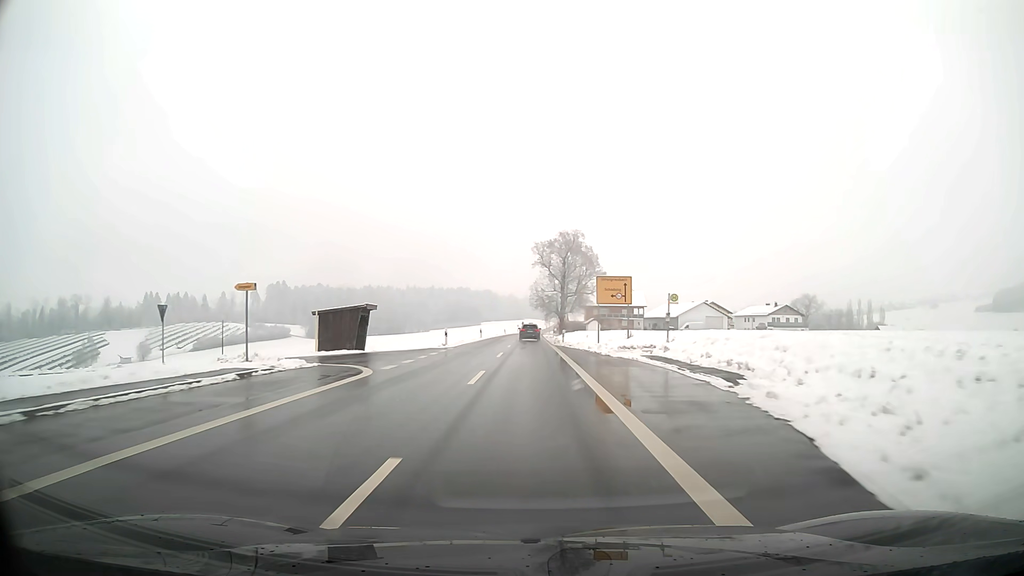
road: secondary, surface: asphalt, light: Day
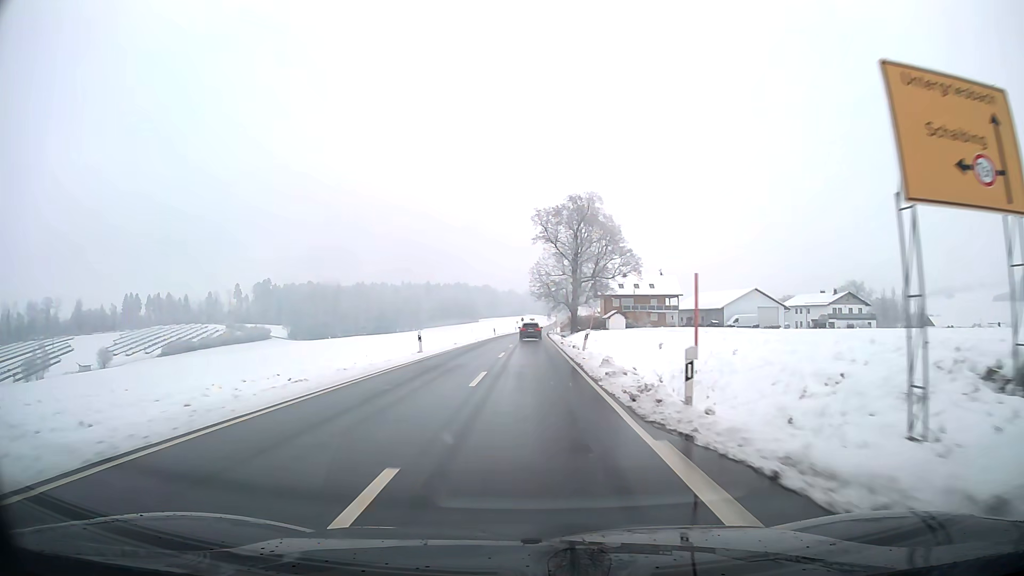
(-0.1, +36.4) m; 0°
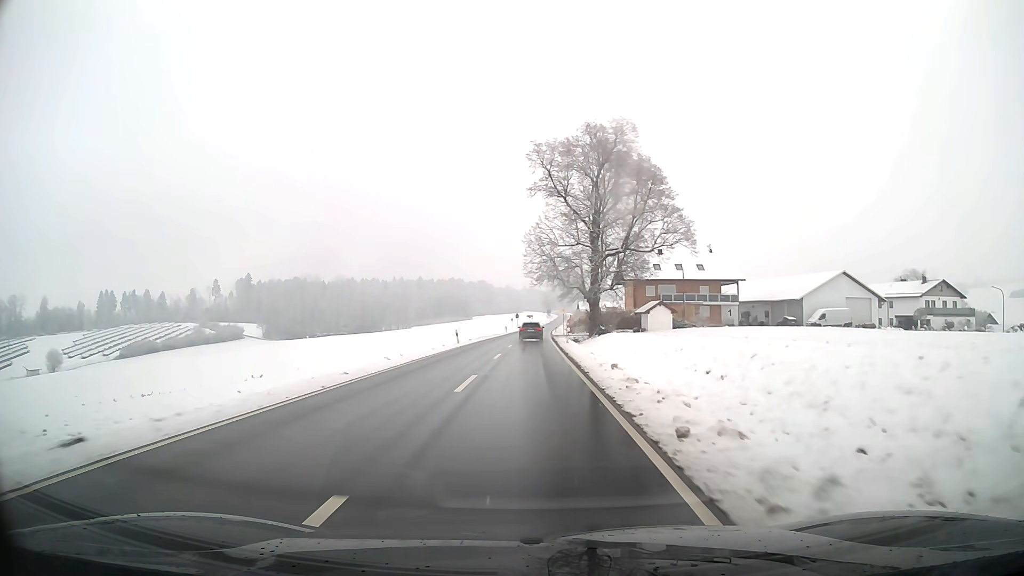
(+0.1, +37.2) m; 0°
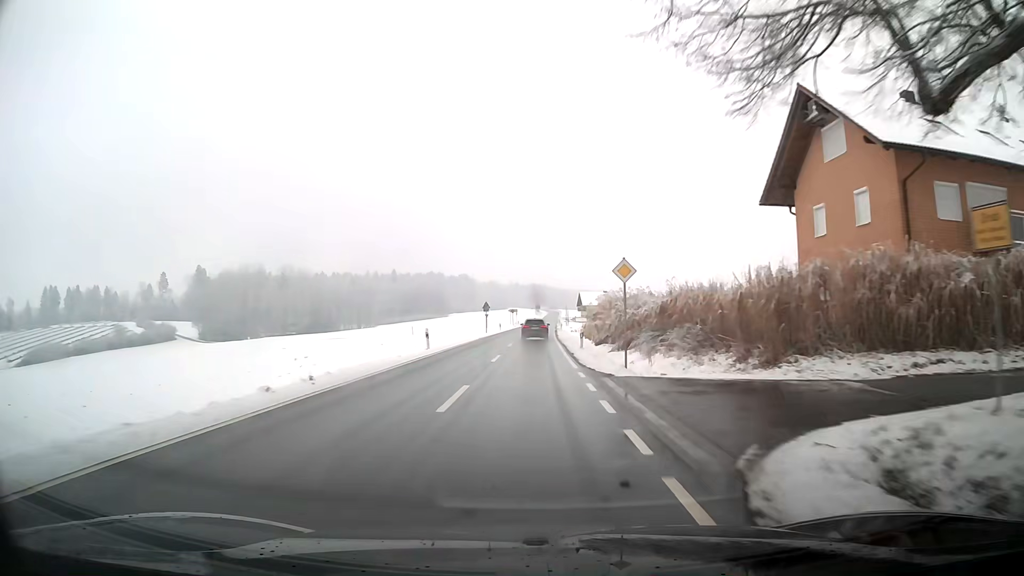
(+0.4, +63.2) m; +1°
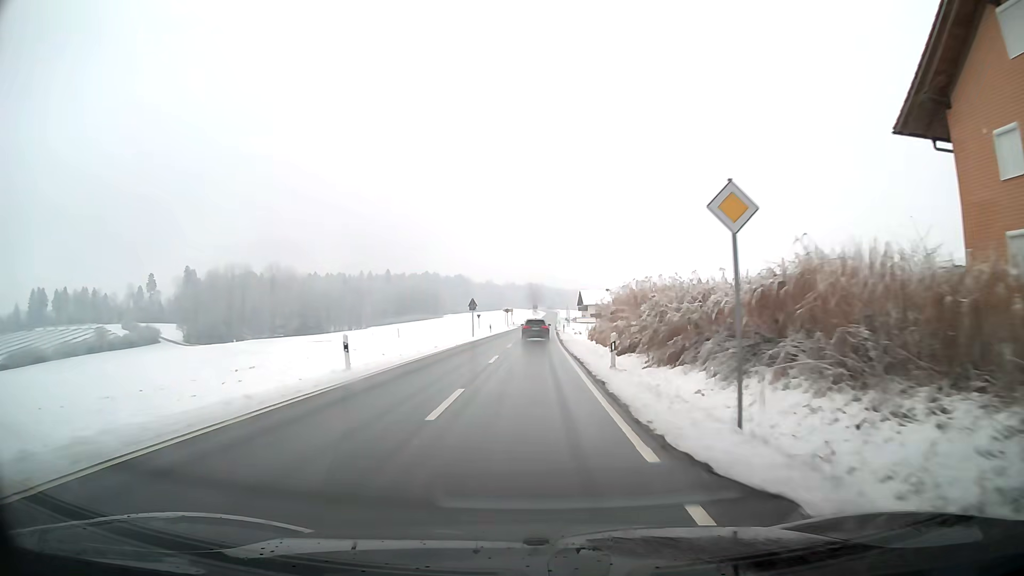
(0.0, +12.8) m; 0°
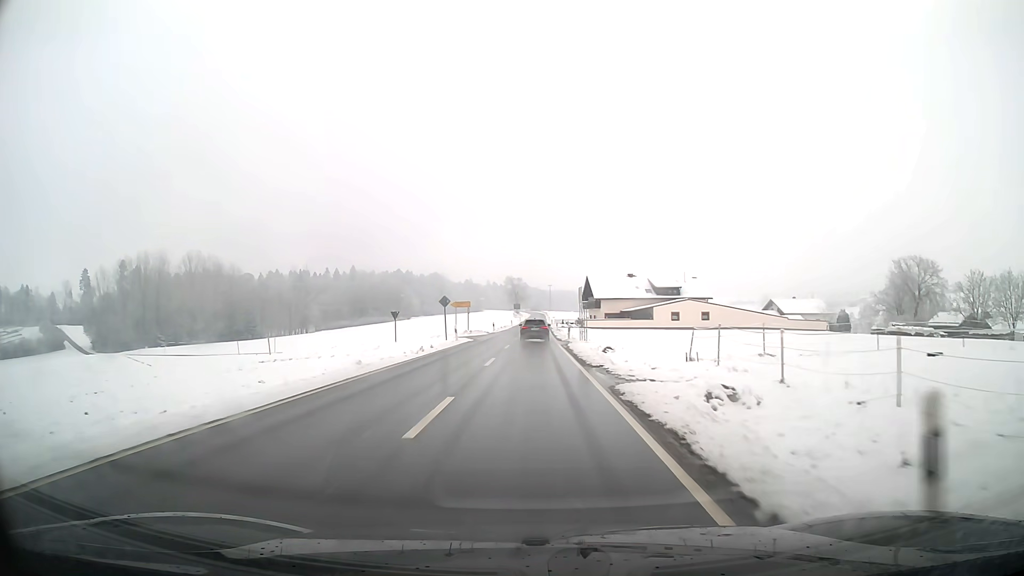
(+0.7, +61.4) m; +1°
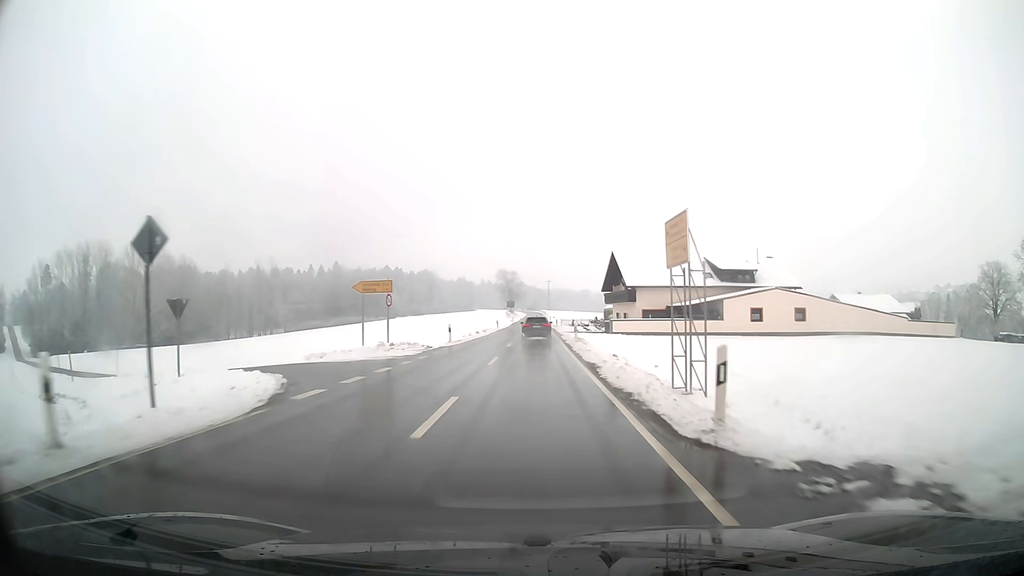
(0.0, +36.0) m; 0°
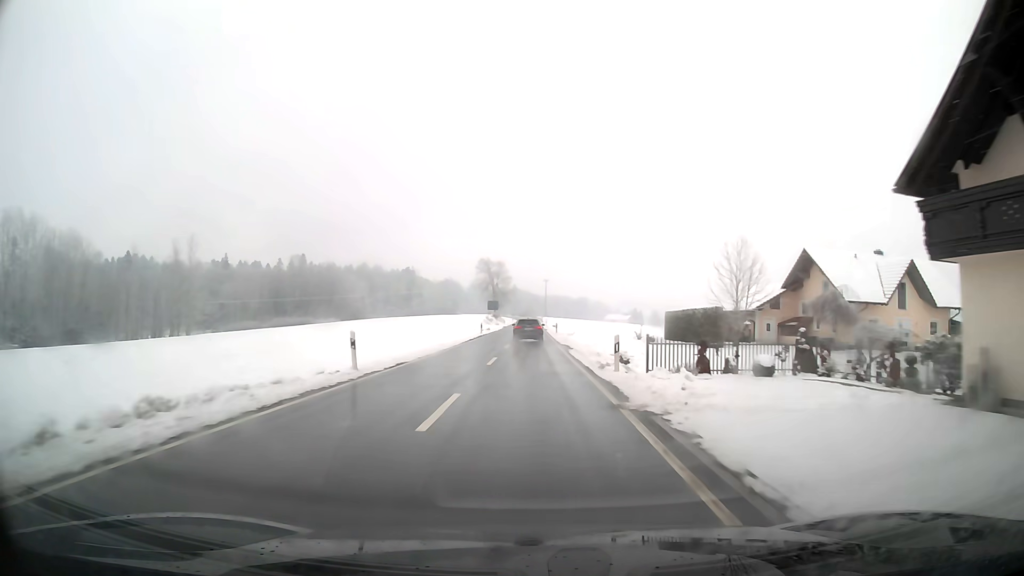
(+0.3, +59.5) m; 0°
